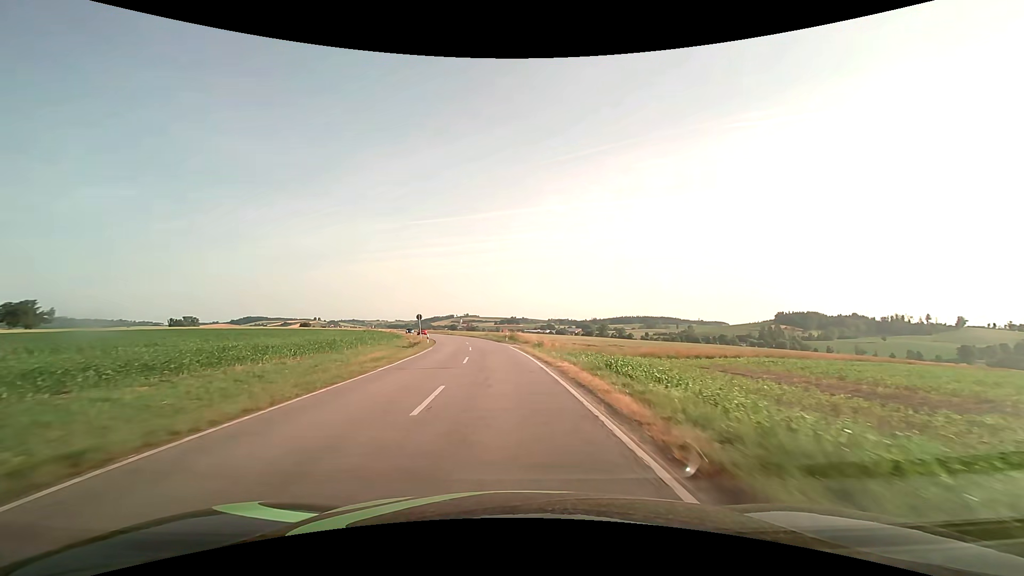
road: secondary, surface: asphalt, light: Day
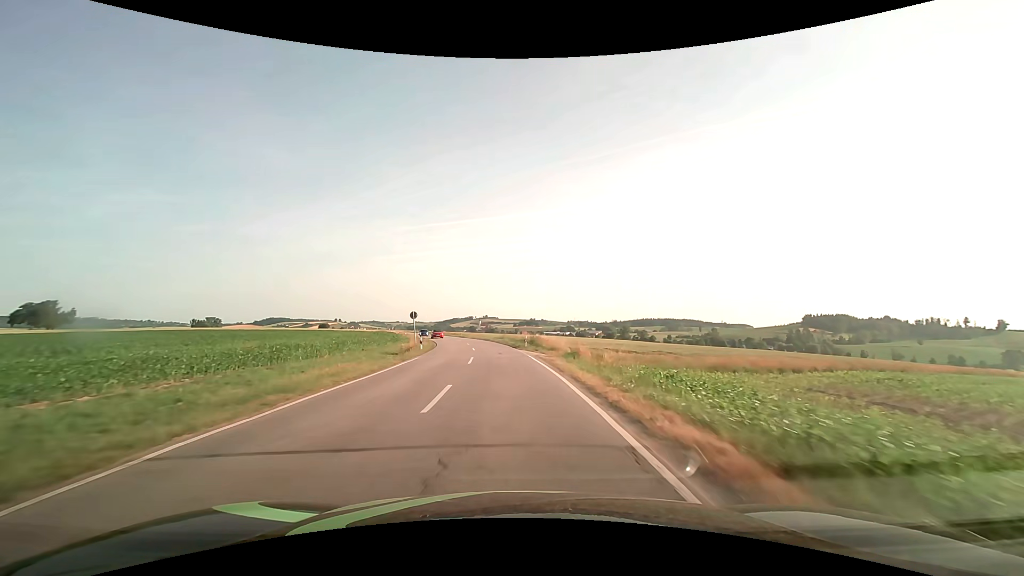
(-0.2, +11.7) m; -2°
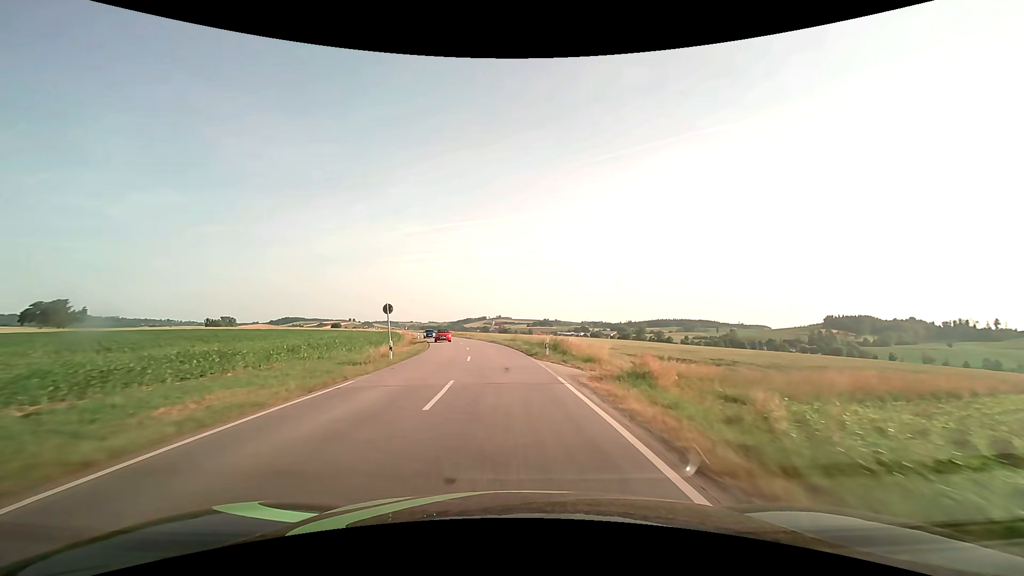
(-0.1, +11.9) m; -2°
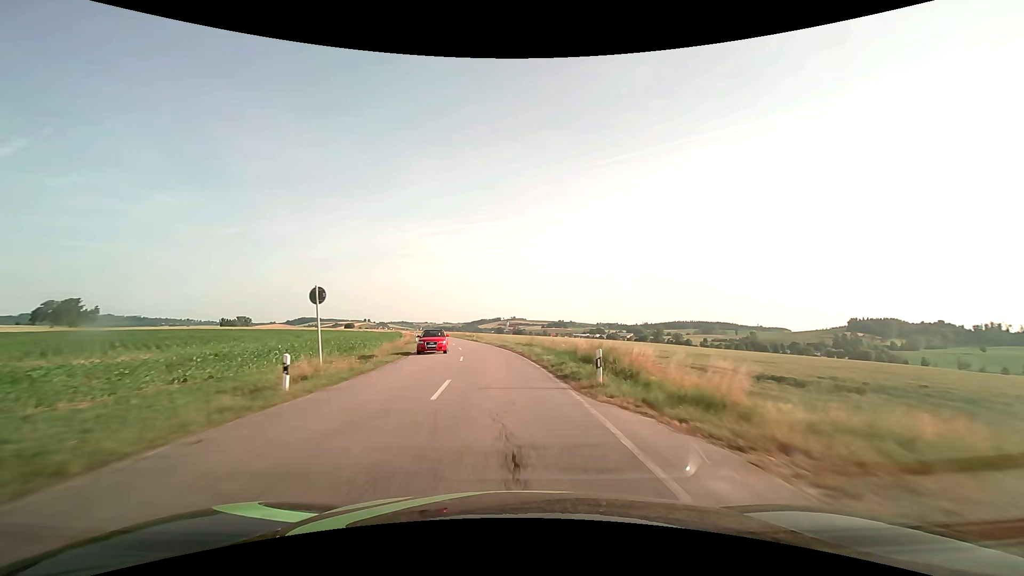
(-0.1, +12.0) m; -2°
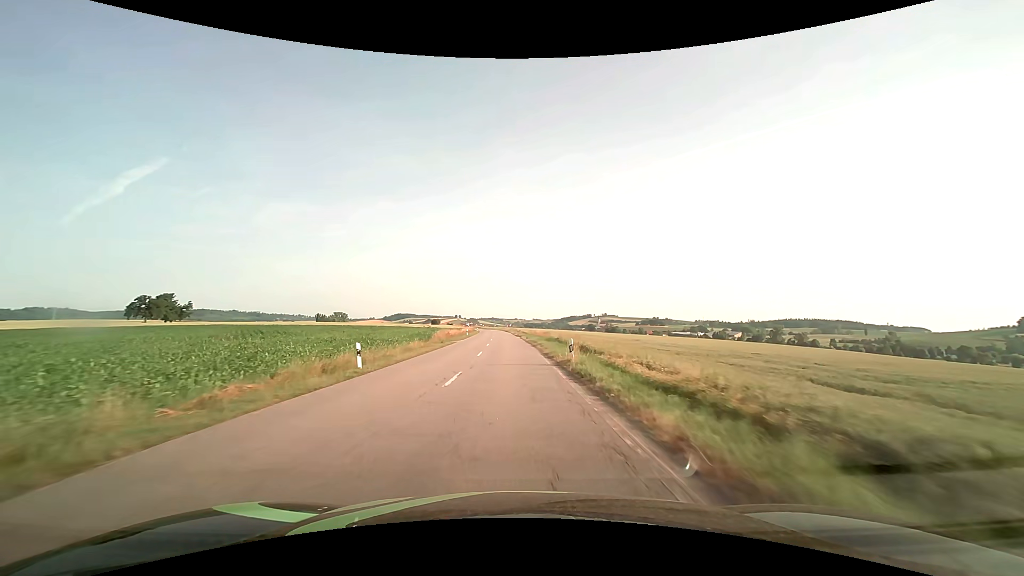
(-4.3, +48.0) m; -10°
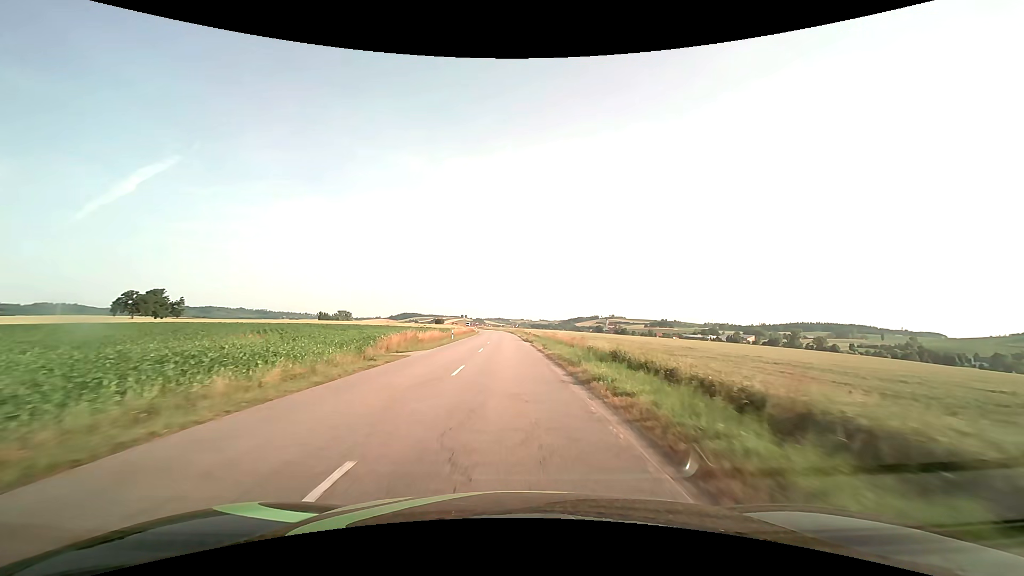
(-0.2, +22.0) m; -1°
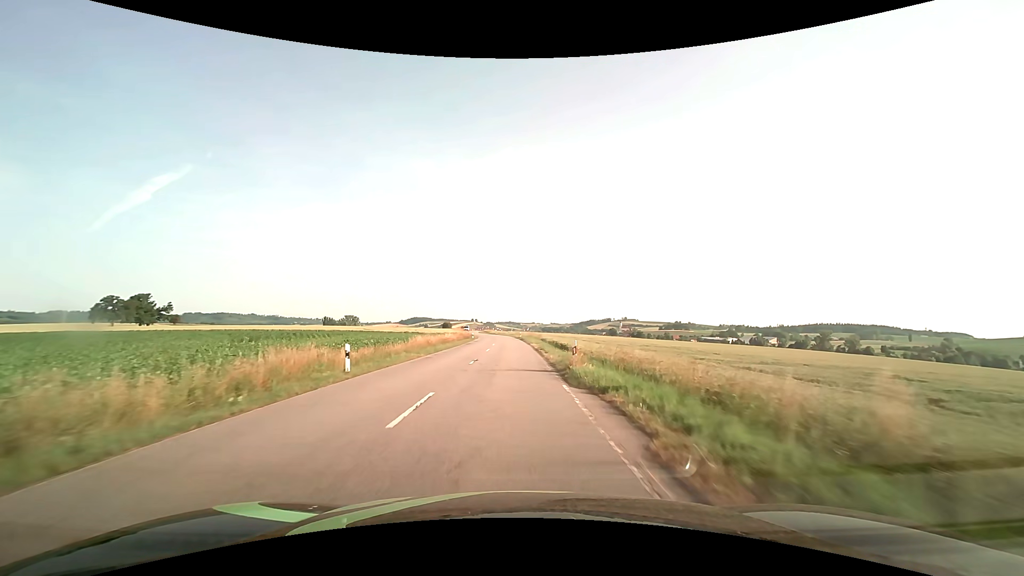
(-0.3, +31.4) m; -1°
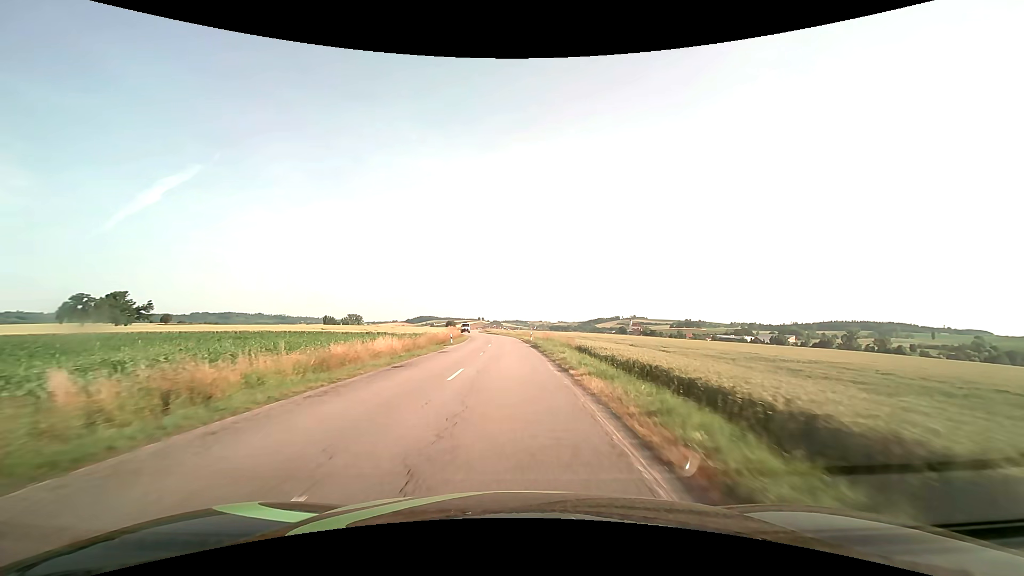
(-0.2, +31.1) m; -1°
(0, +10) (0, +20) (0, +30) (-1, +40) (-1, +50) (-2, +60) (-2, +70) (-3, +80) (-4, +90) (-6, +100) m
